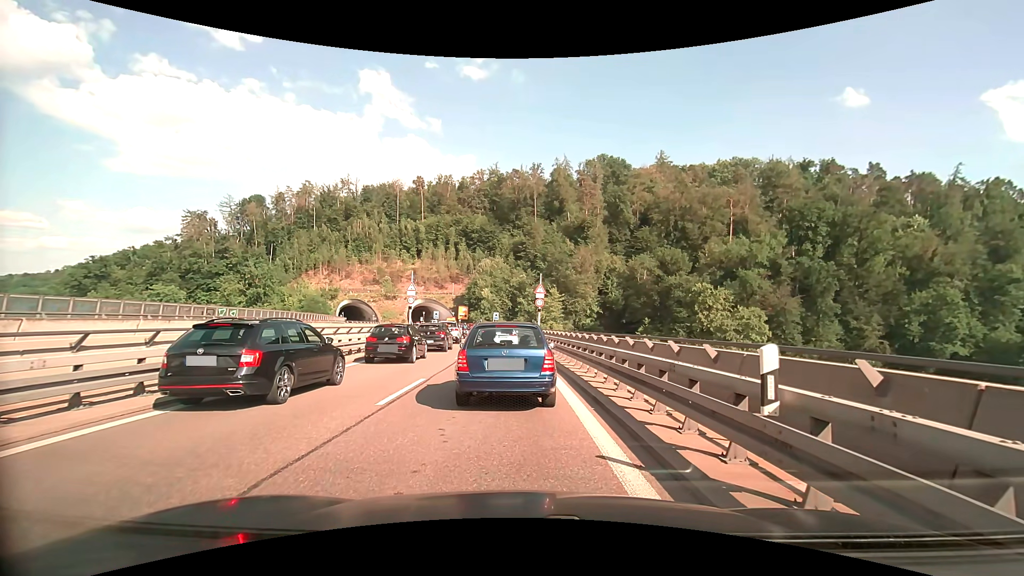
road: trunk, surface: asphalt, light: Day
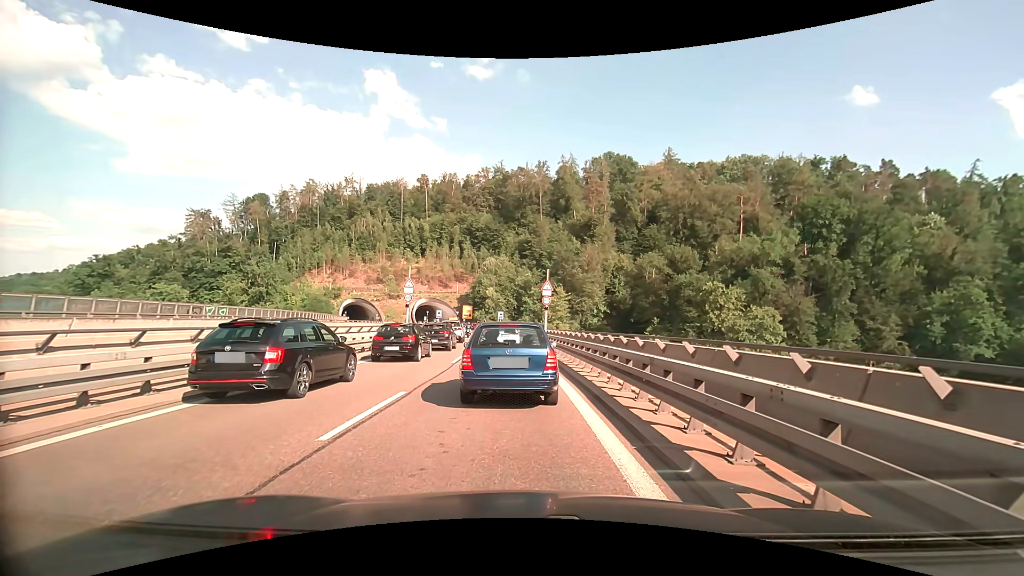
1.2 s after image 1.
(0.0, +2.7) m; -1°
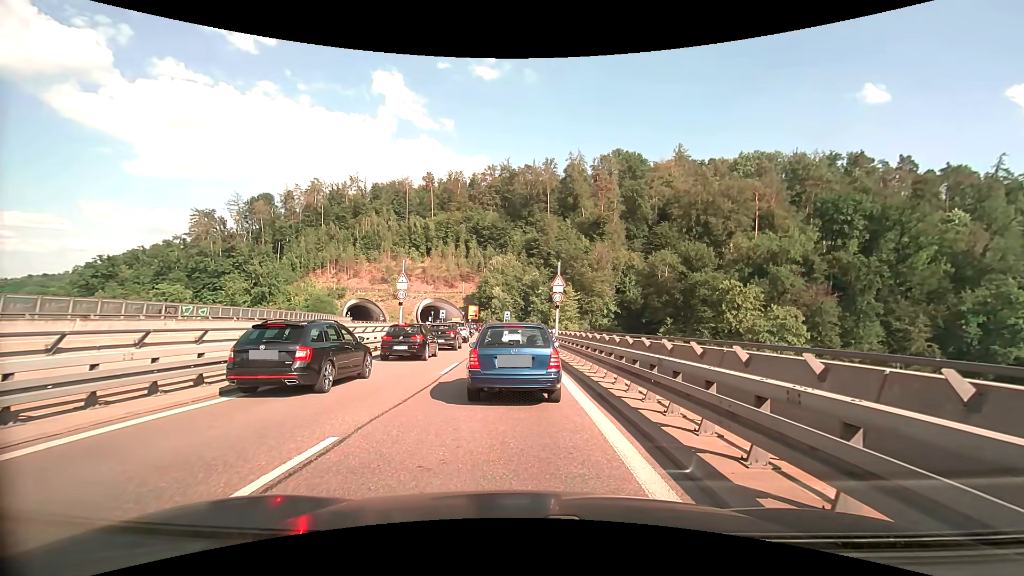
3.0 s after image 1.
(0.0, +4.1) m; -1°
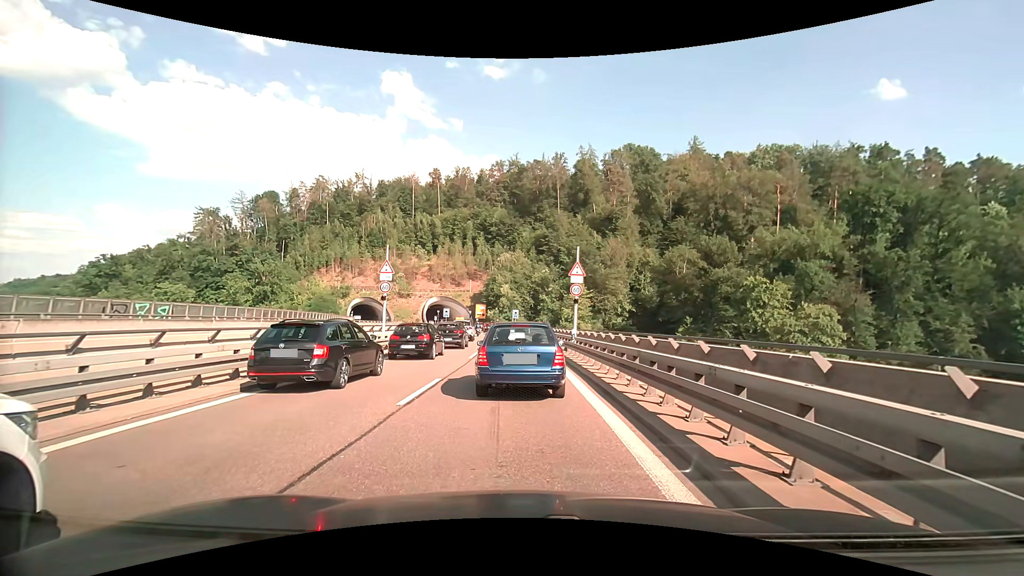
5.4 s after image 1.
(0.0, +5.8) m; 0°
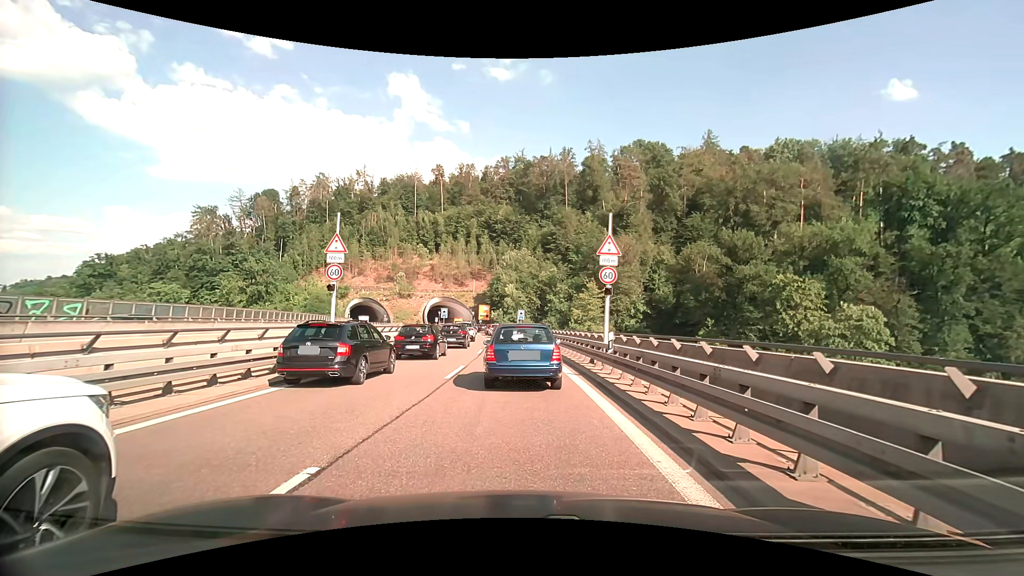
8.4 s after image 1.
(-0.1, +7.8) m; -2°
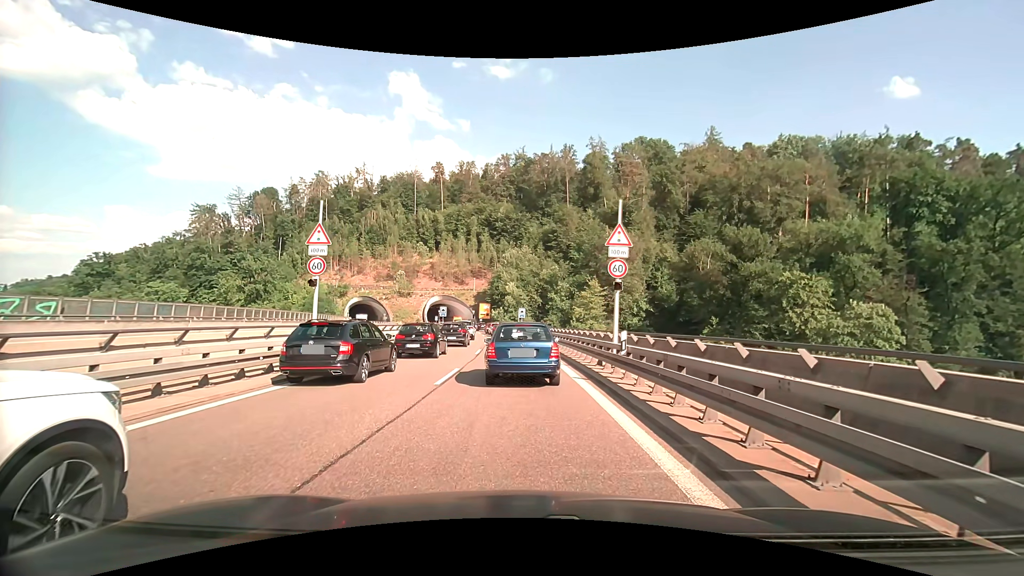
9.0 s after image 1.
(0.0, +1.6) m; 0°
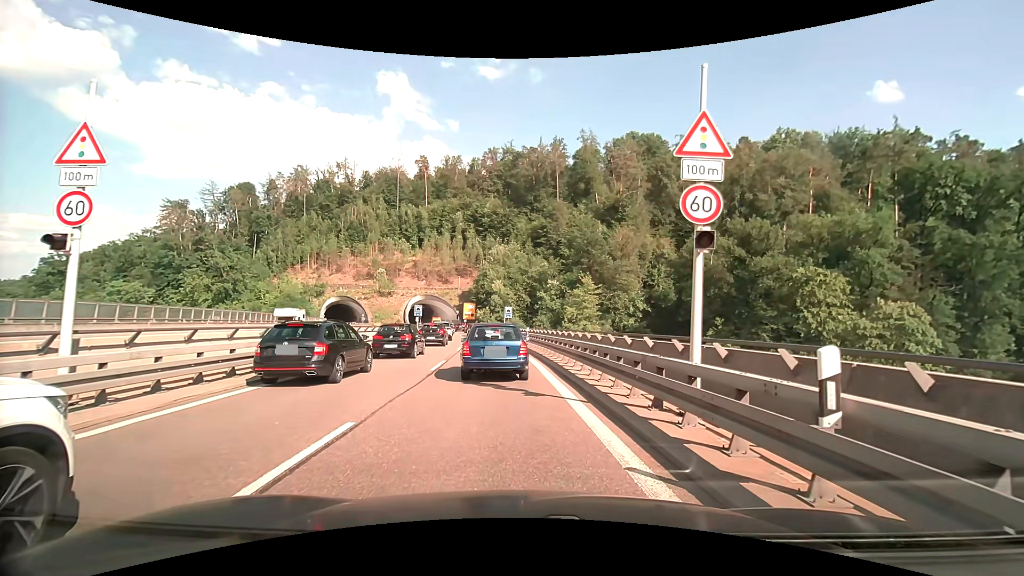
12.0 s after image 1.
(+0.2, +8.5) m; +1°
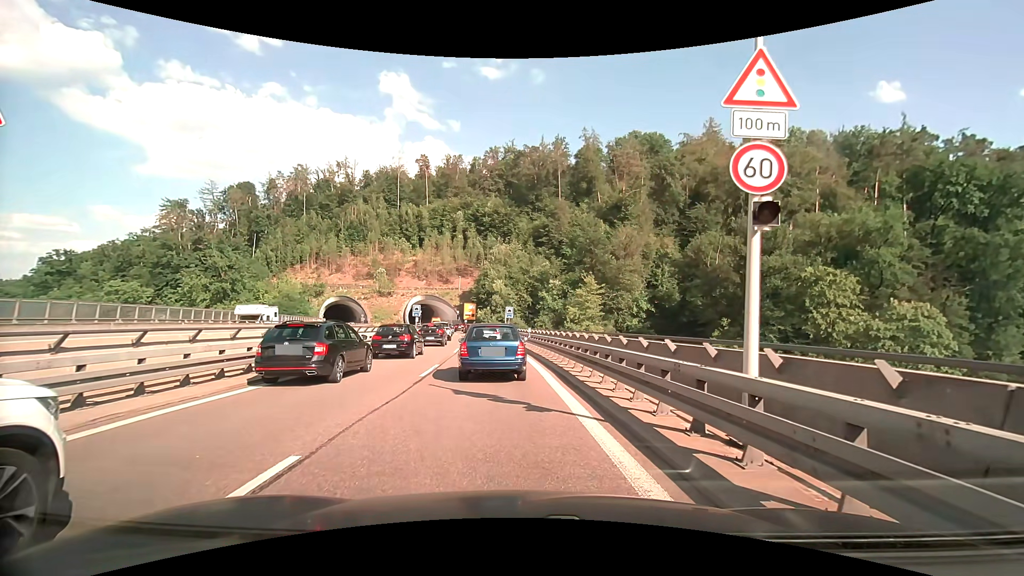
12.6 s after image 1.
(0.0, +1.7) m; 0°
